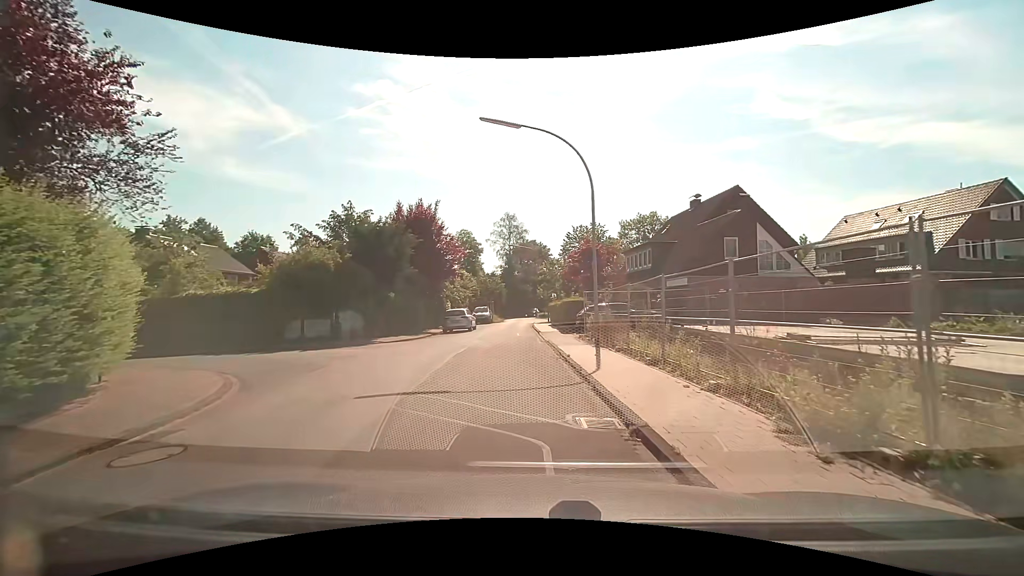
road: residential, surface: asphalt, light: Day
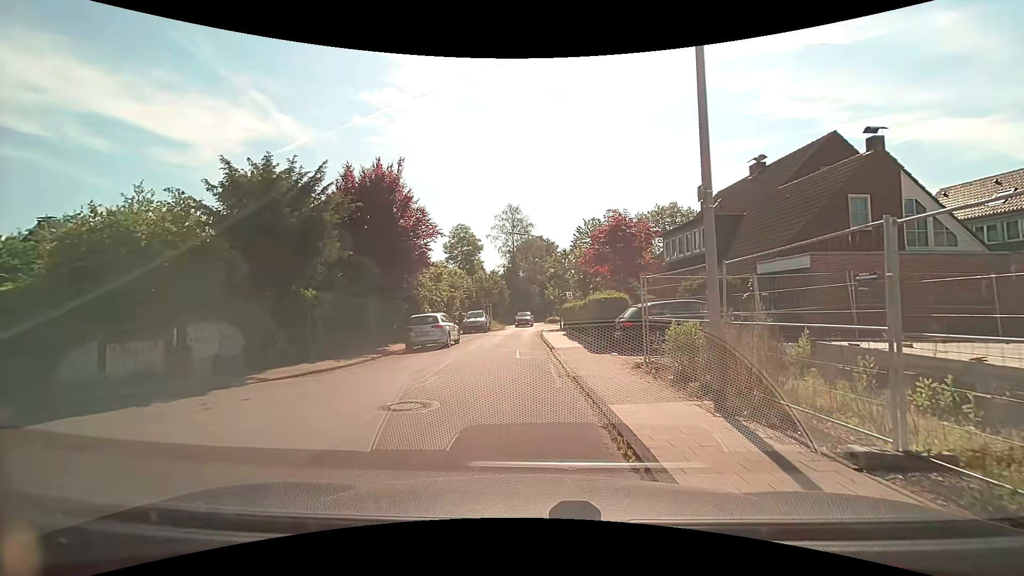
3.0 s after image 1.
(0.0, +10.4) m; -1°
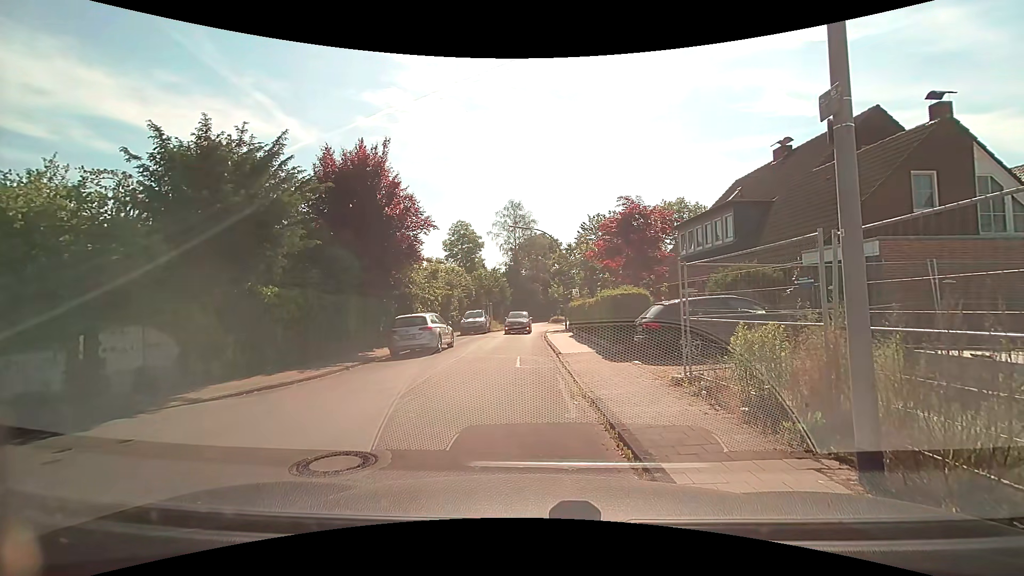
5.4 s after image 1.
(0.0, +2.6) m; +1°
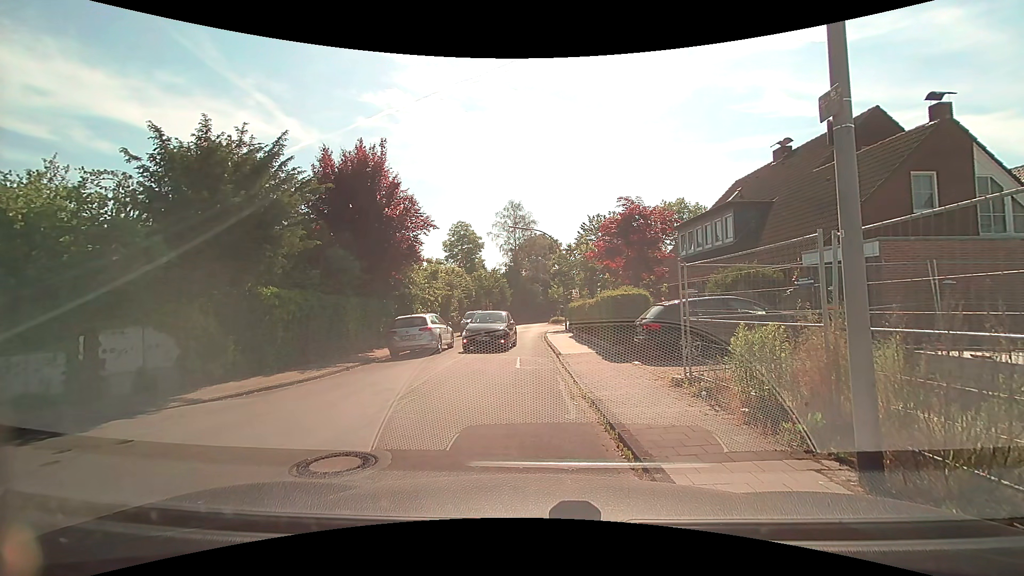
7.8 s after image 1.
(0.0, +0.1) m; 0°
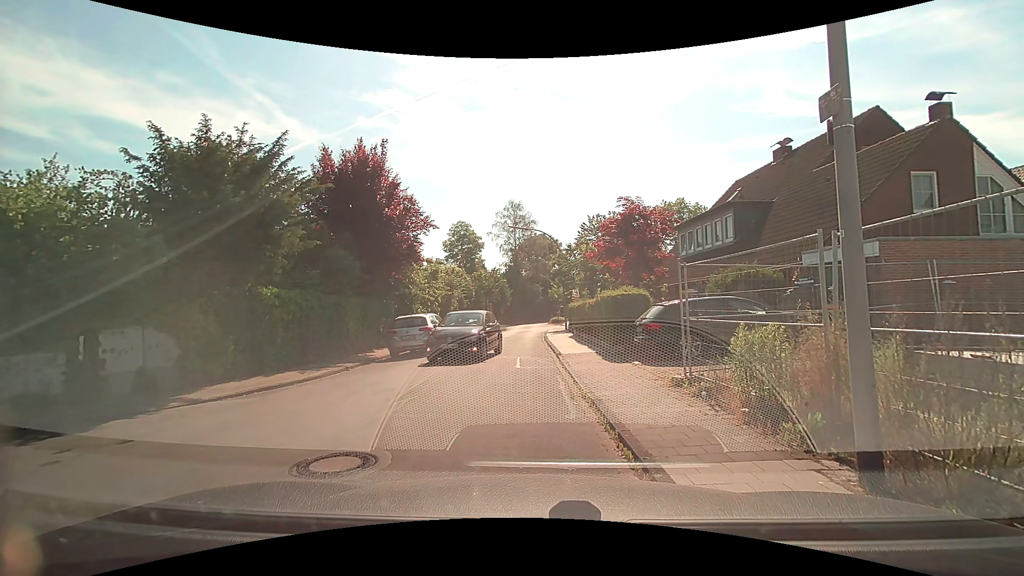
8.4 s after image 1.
(0.0, 0.0) m; 0°
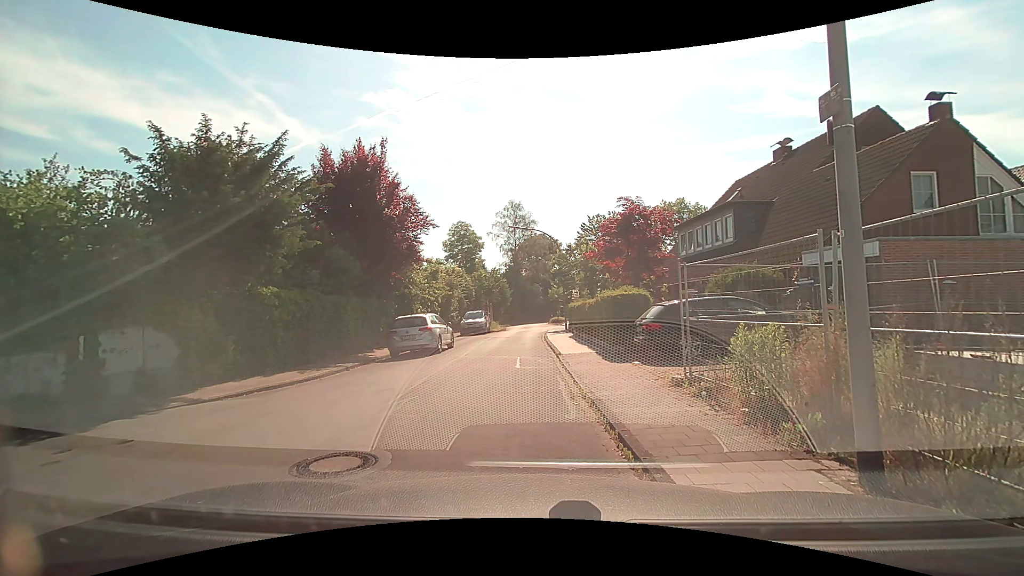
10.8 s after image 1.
(0.0, 0.0) m; 0°
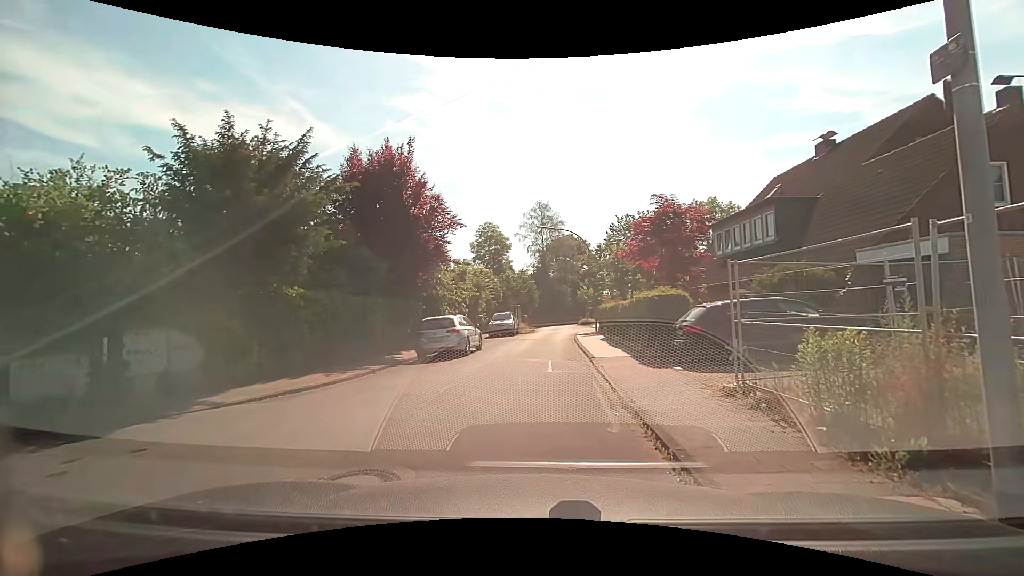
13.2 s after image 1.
(0.0, +0.5) m; 0°
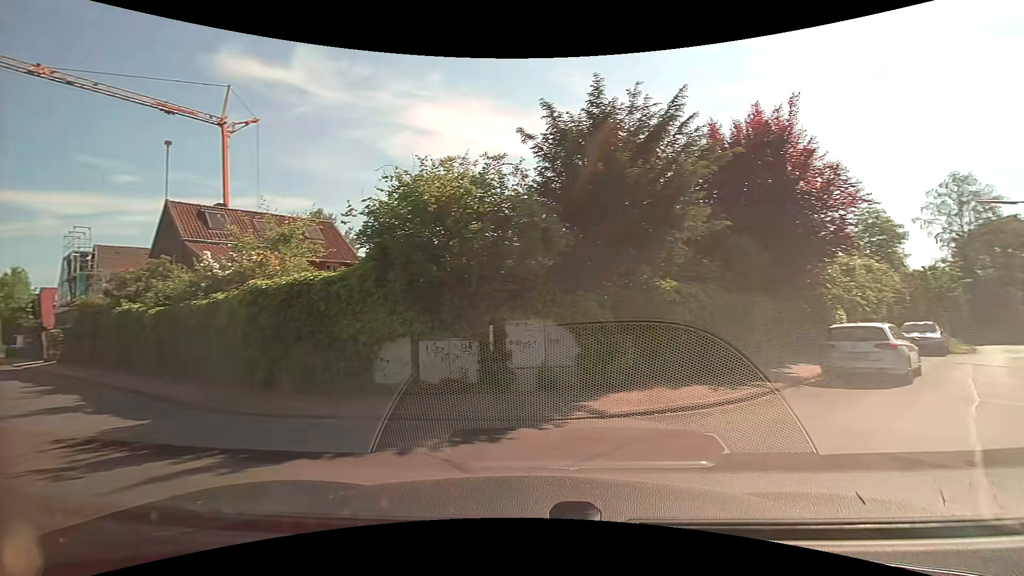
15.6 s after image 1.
(-0.8, +2.8) m; -40°
(-6, +8) (-14, +14) (-21, +20) (-29, +27) (-37, +33) (-44, +39) (-52, +46) (-60, +52) (-68, +58) (-76, +64) m
